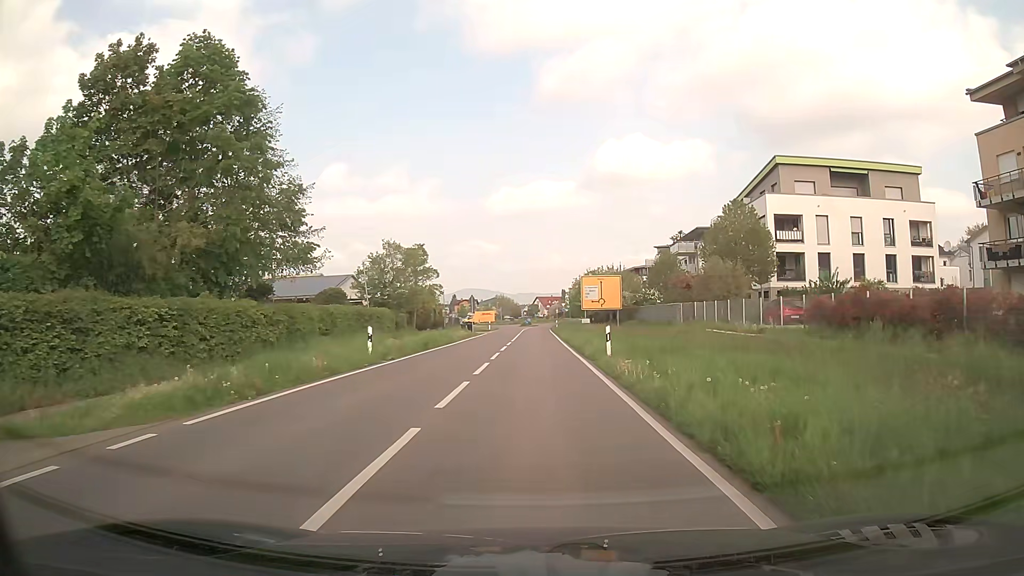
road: secondary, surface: asphalt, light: Day
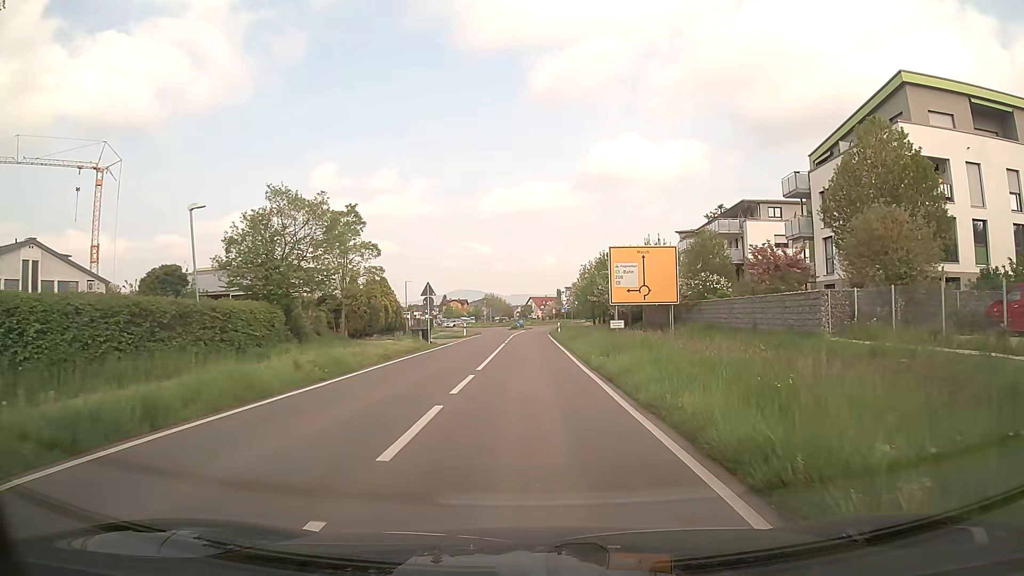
(+0.1, +21.7) m; +1°
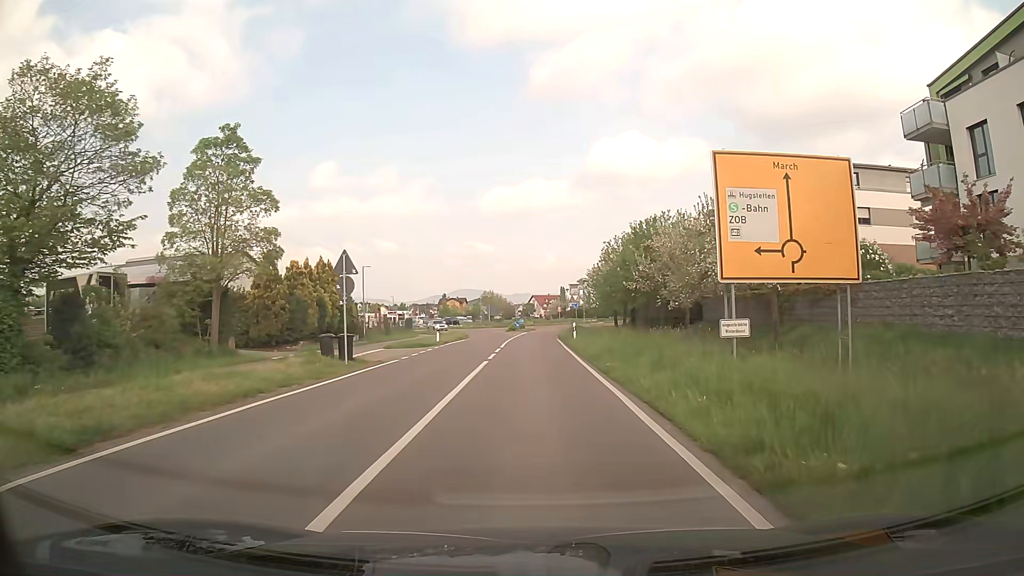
(-0.1, +16.9) m; 0°
(0, +10) (0, +20) (0, +30) (0, +40) (0, +50) (0, +60) (+1, +70) (+4, +79) (+10, +88) (+13, +97) m
